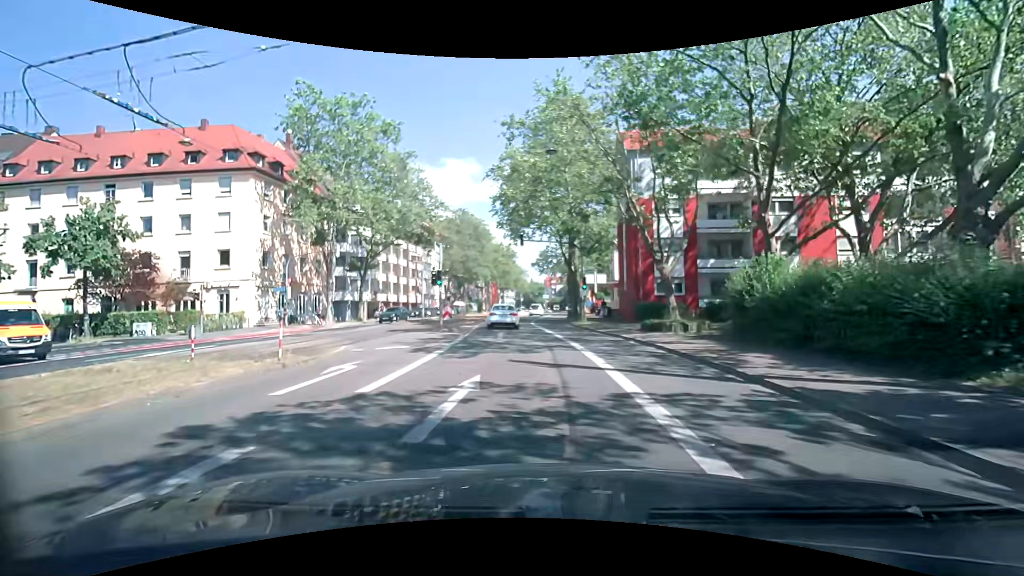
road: secondary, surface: asphalt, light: Day
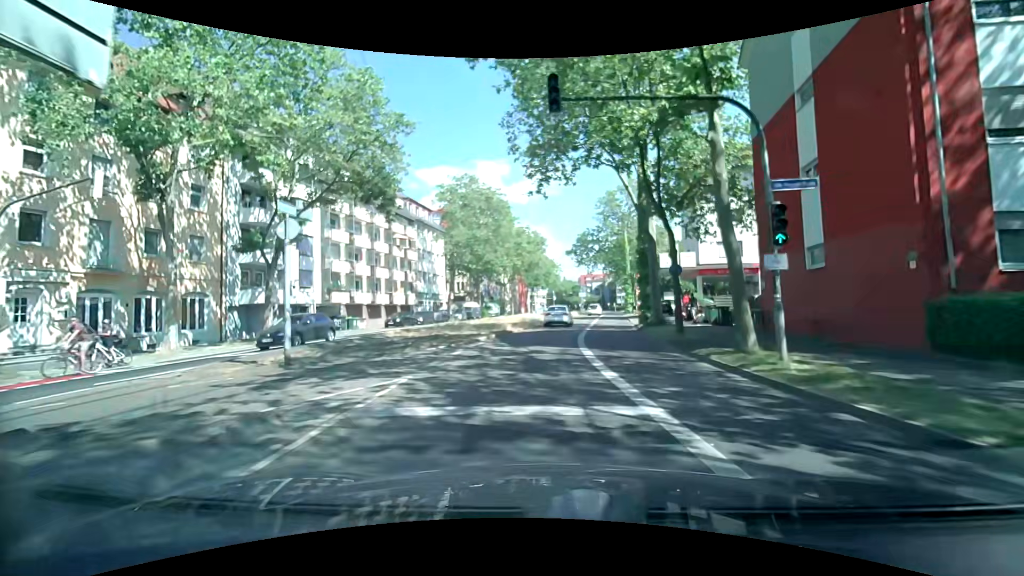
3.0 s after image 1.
(-0.9, +23.6) m; -3°
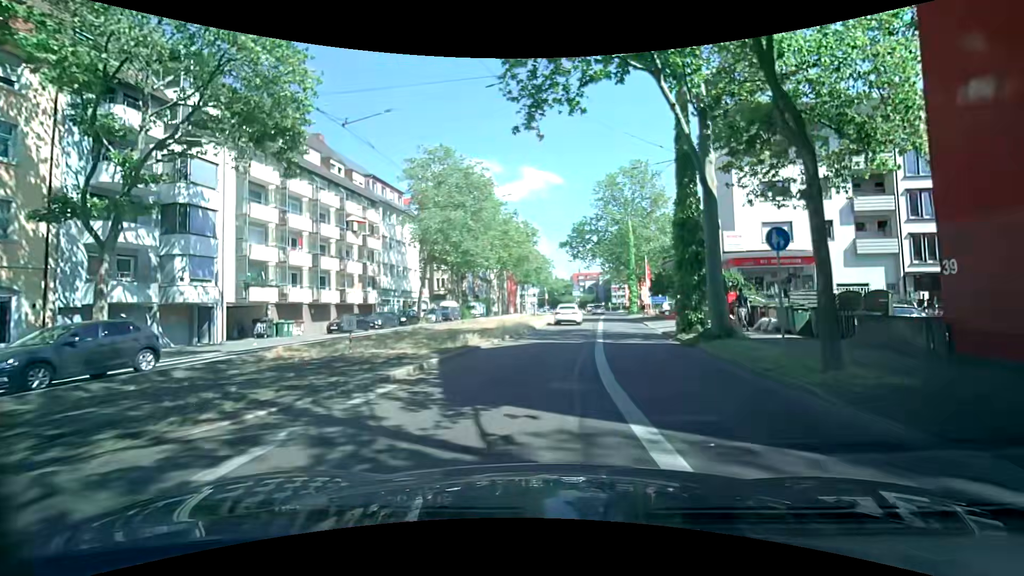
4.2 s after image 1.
(+0.1, +10.5) m; +1°
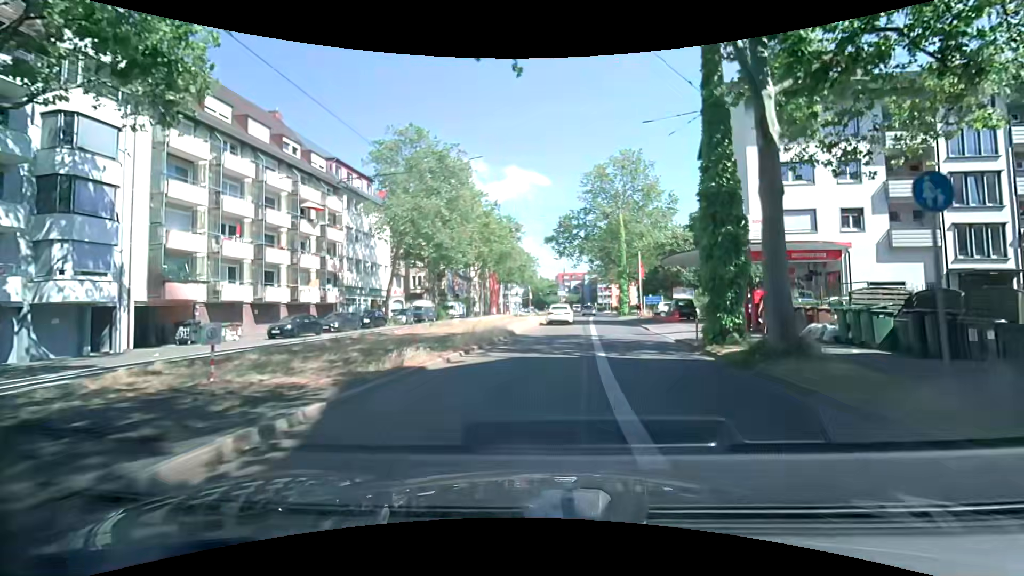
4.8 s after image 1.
(+0.1, +5.4) m; +4°
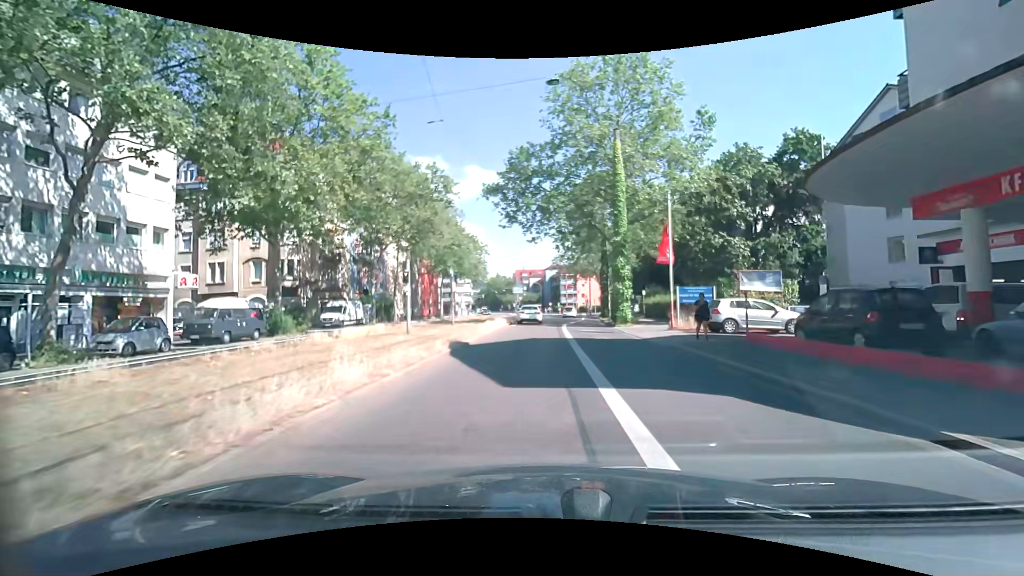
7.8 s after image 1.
(+0.8, +26.8) m; +3°
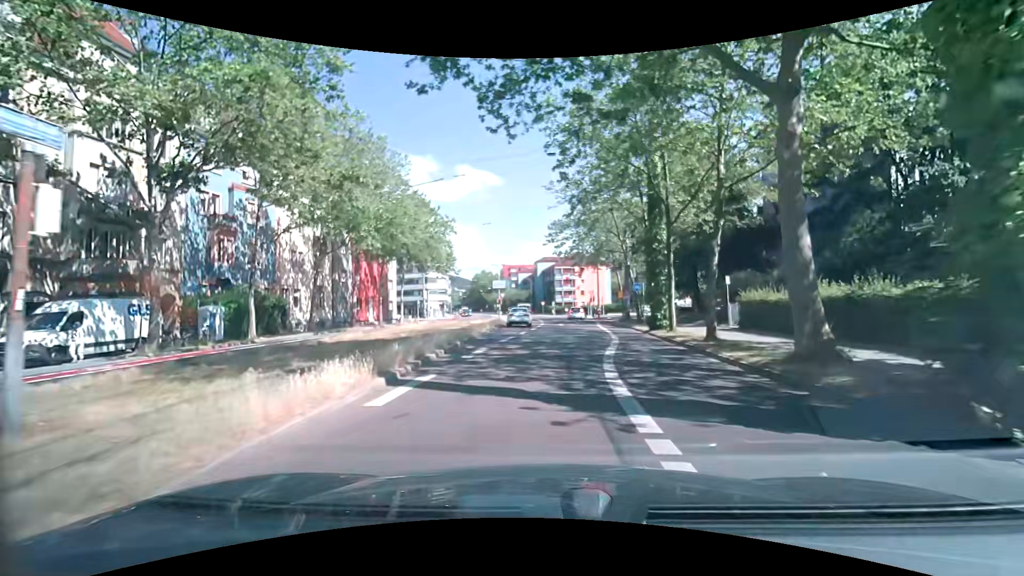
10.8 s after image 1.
(0.0, +26.5) m; +1°
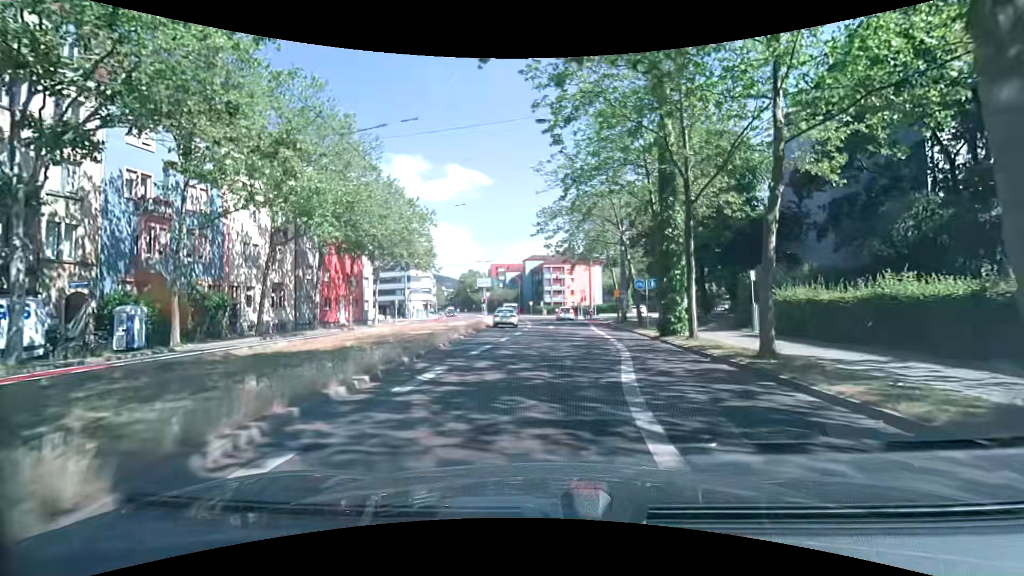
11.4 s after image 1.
(0.0, +5.1) m; +1°
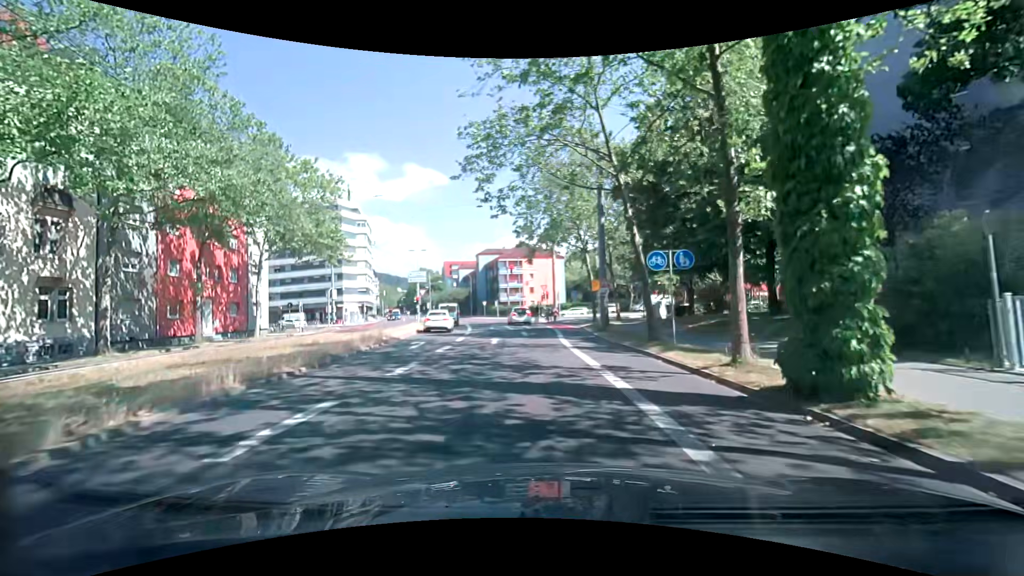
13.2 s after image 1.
(+0.9, +15.1) m; +4°
(0, +10) (0, +20) (-1, +30) (+1, +40) (+5, +49) (+12, +56) (+19, +63) (+28, +68) (+36, +73) (+45, +78) m
